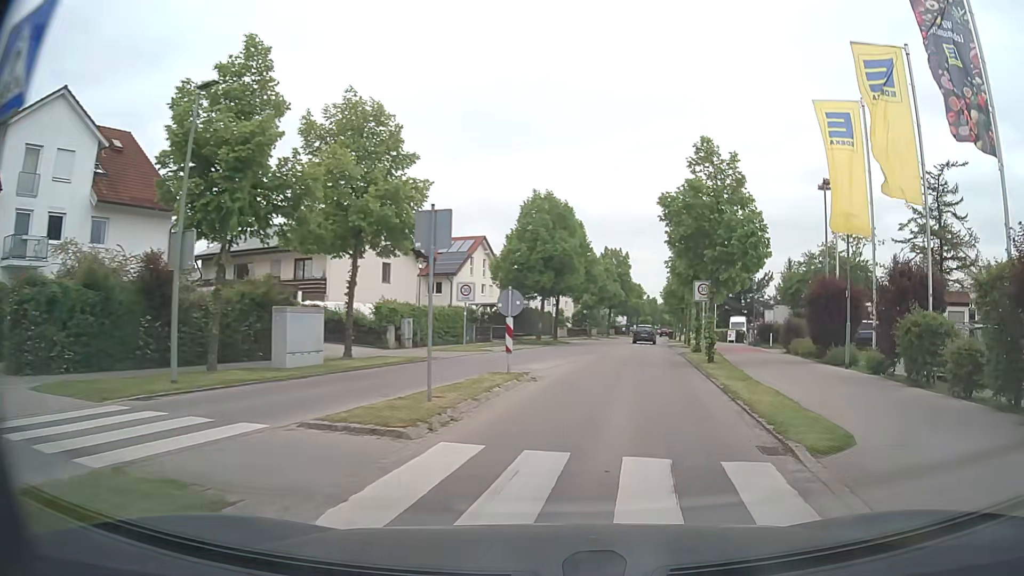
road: residential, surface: asphalt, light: Day
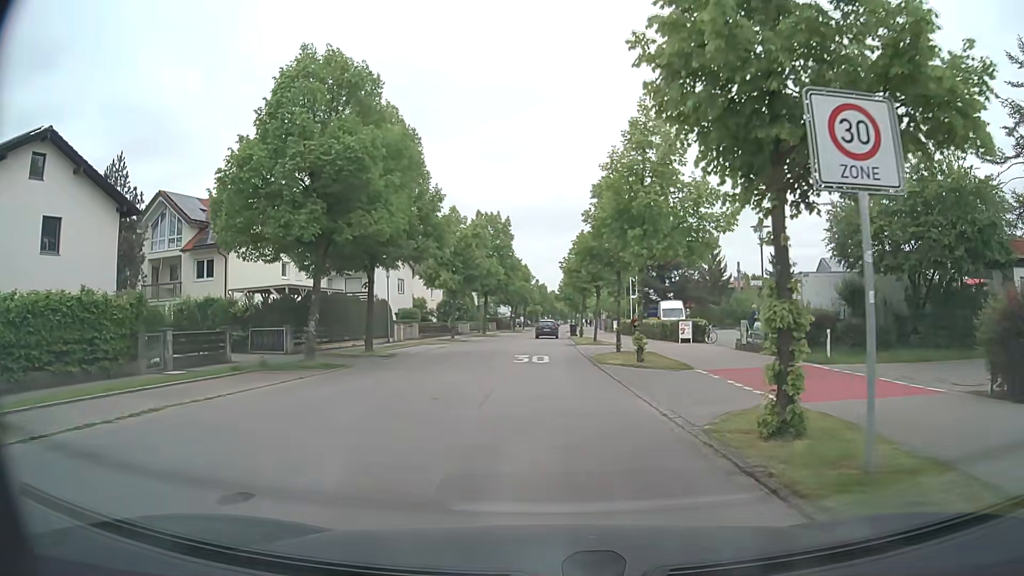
(+2.9, +24.8) m; +9°
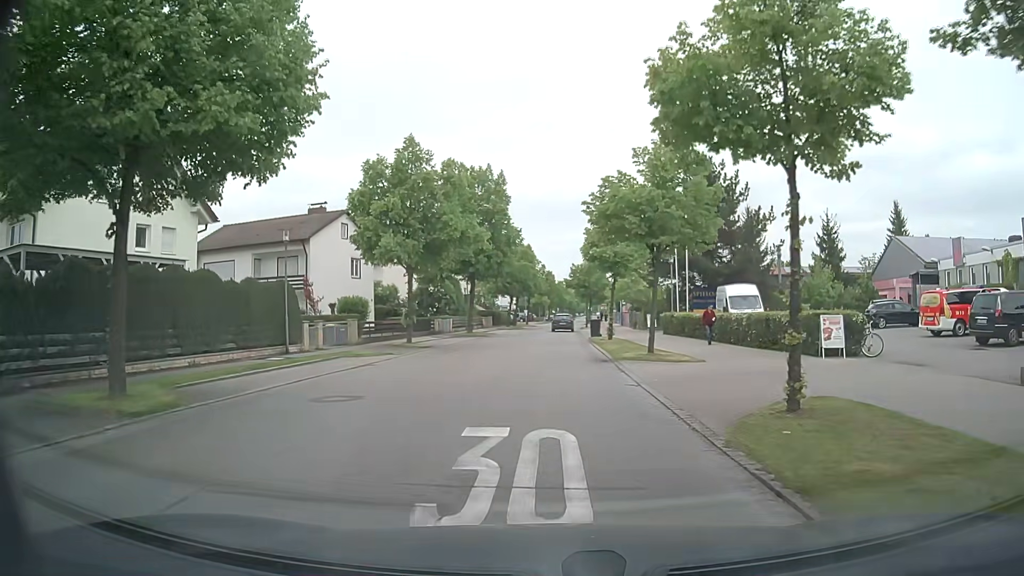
(-0.2, +18.0) m; -1°
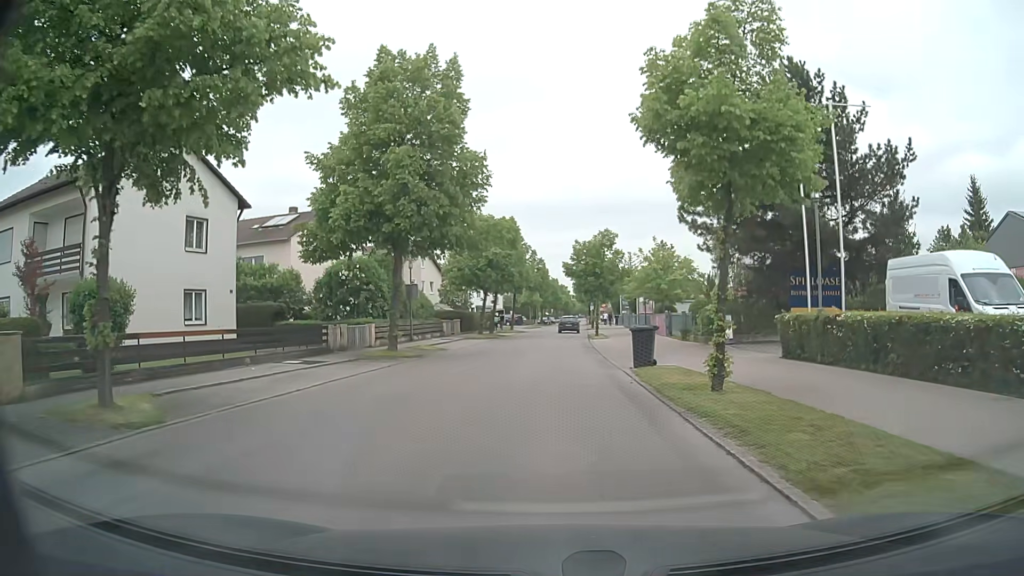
(+0.2, +22.3) m; +1°
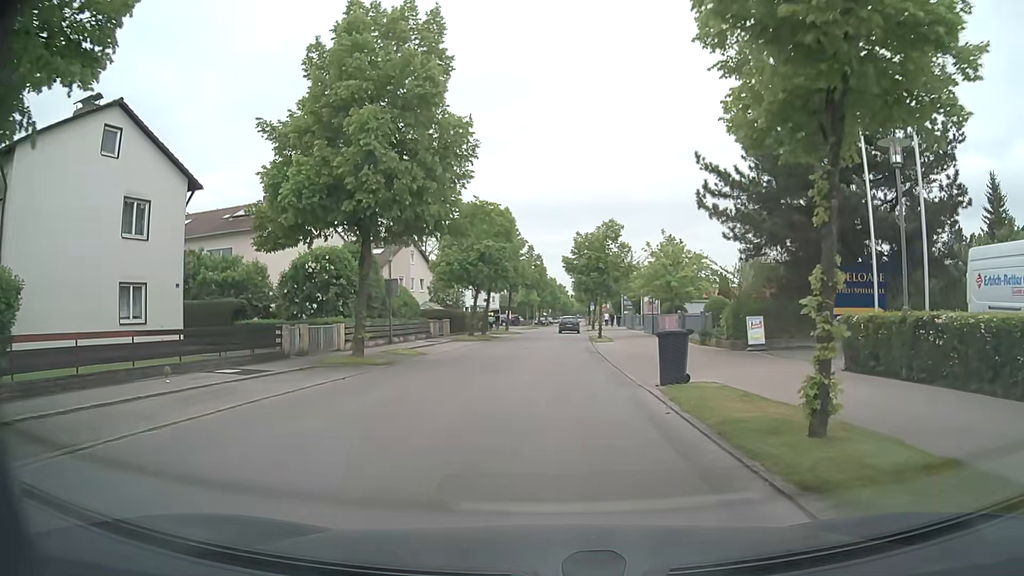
(0.0, +4.5) m; 0°
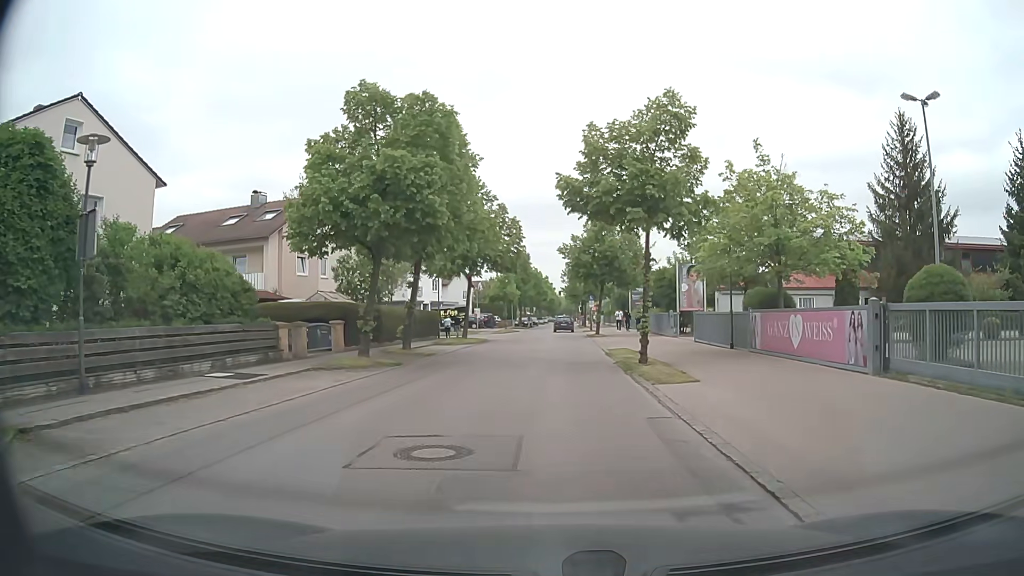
(+0.3, +22.8) m; +1°
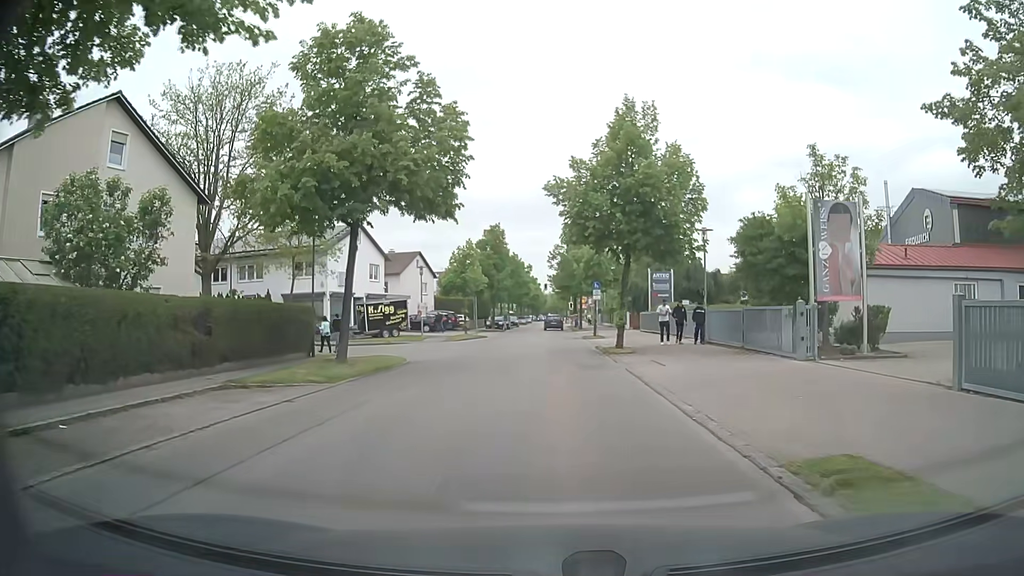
(+0.4, +21.8) m; +2°
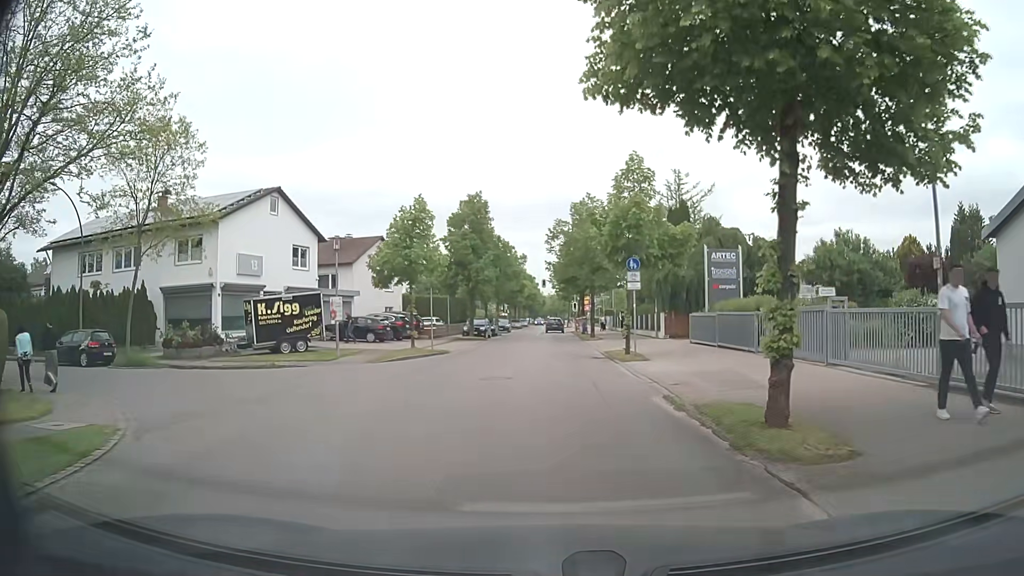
(-0.1, +17.2) m; -1°
(0, +10) (0, +20) (0, +30) (0, +40) (0, +50) (+1, +60) (+1, +70) (+1, +80) (+1, +90) (+1, +100) m
